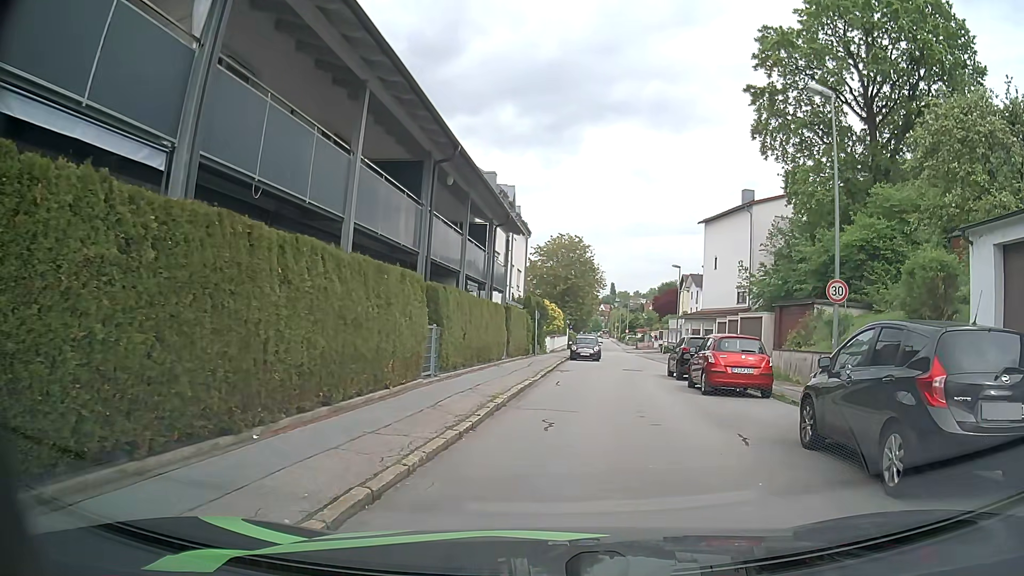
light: Day
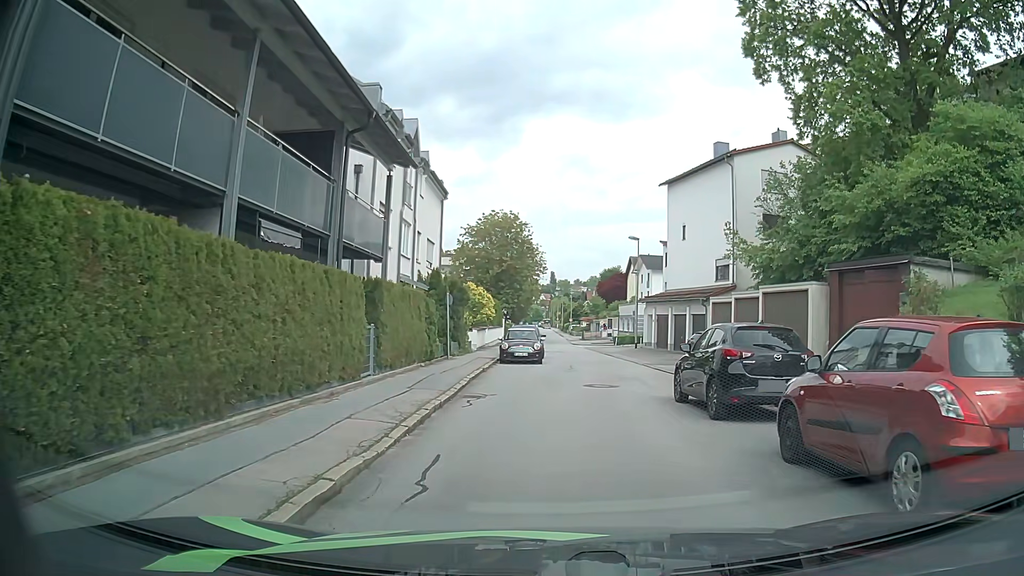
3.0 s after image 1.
(+0.5, +11.9) m; +4°
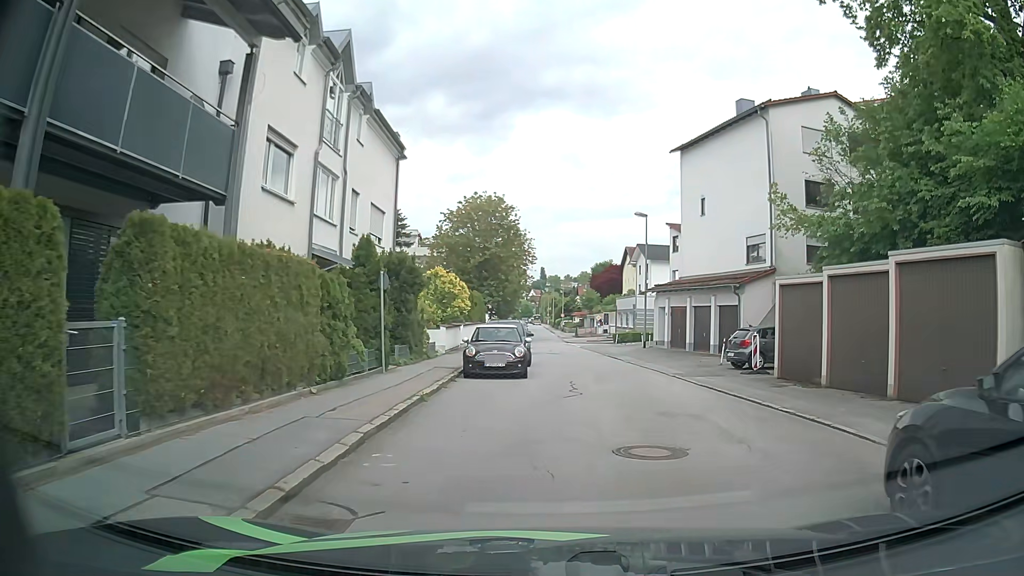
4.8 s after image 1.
(+0.1, +8.9) m; 0°
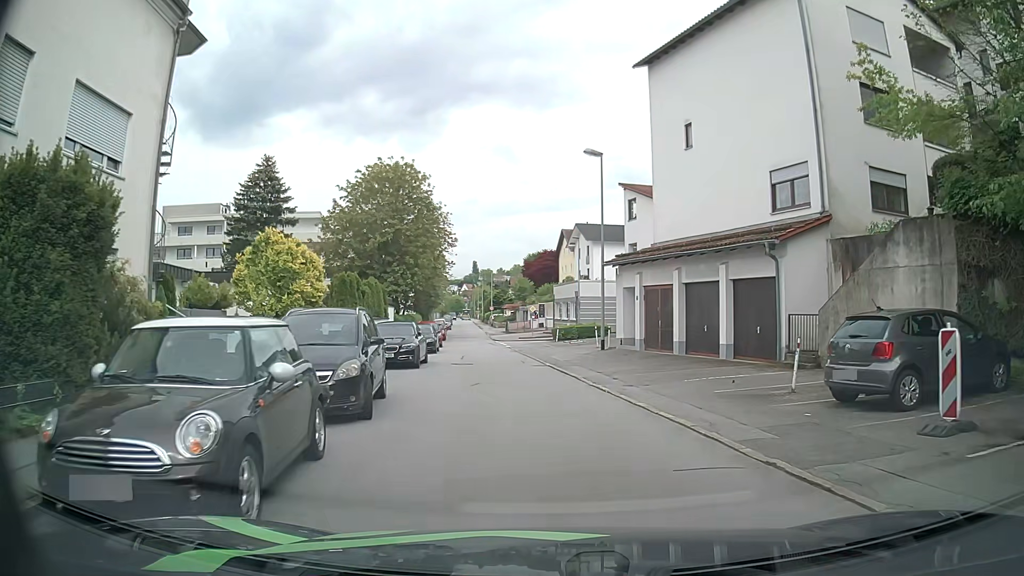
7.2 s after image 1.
(+1.0, +13.6) m; +8°
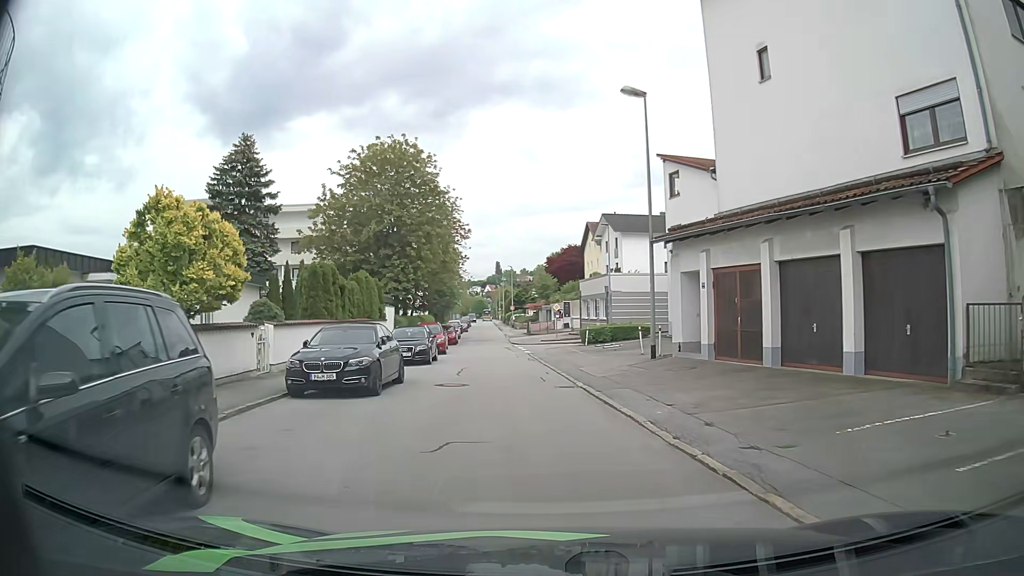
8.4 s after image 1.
(-0.2, +7.6) m; -2°
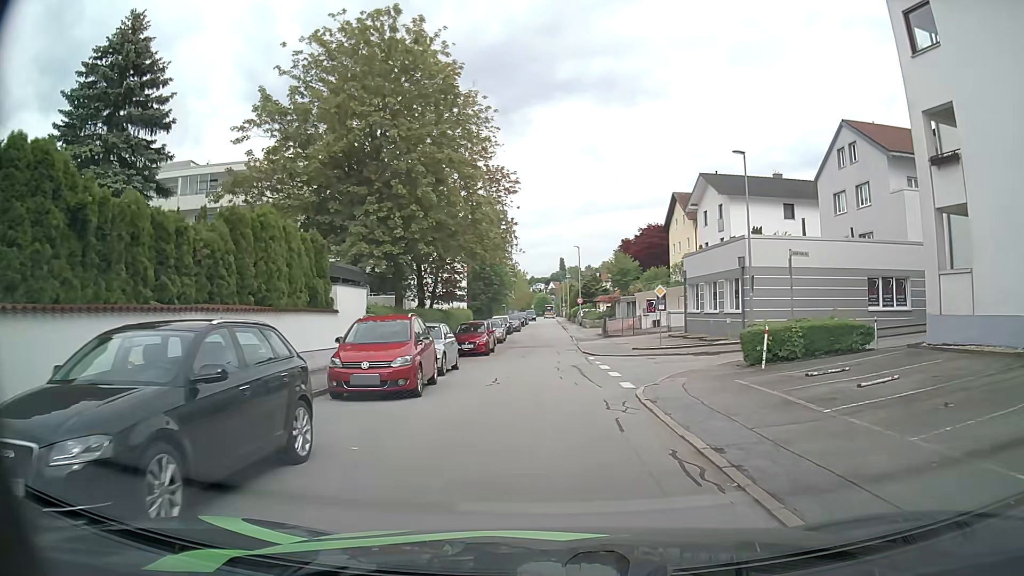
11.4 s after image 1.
(-1.5, +20.6) m; -7°
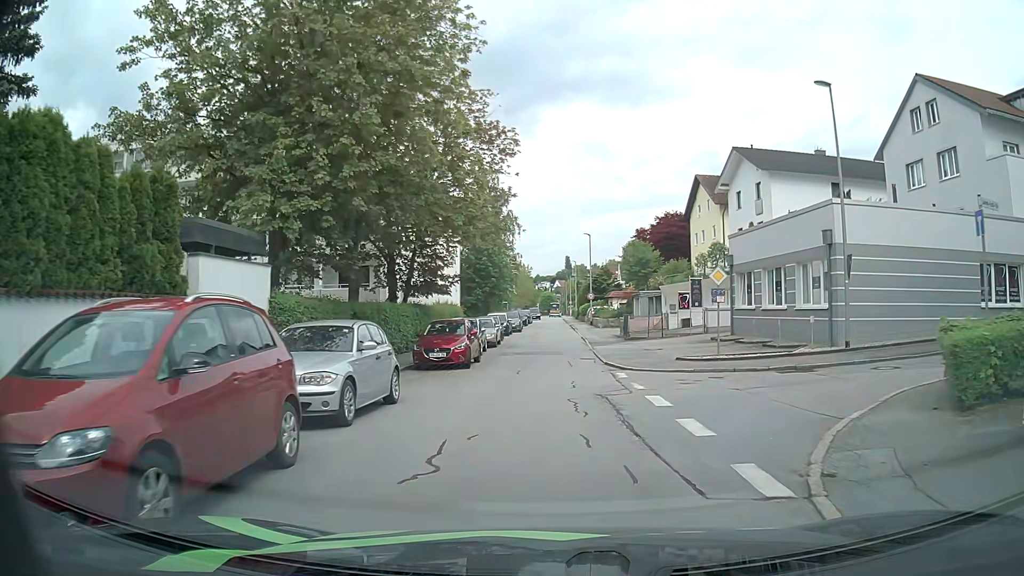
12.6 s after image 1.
(+0.1, +9.2) m; 0°
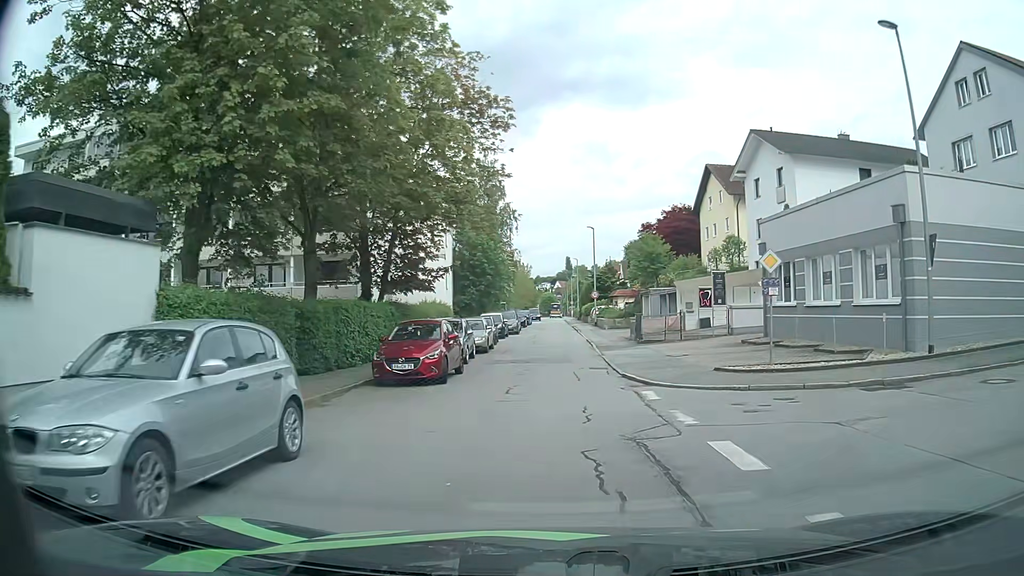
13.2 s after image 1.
(0.0, +4.9) m; 0°
(0, +10) (0, +20) (0, +30) (0, +40) (0, +50) (0, +60) (0, +70) (0, +80) (0, +90) (0, +100) m
